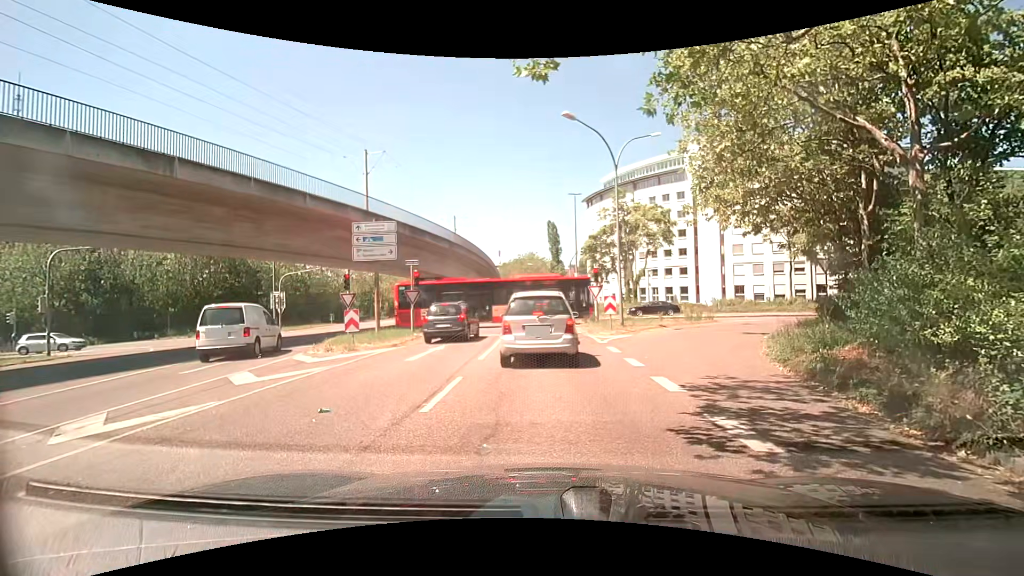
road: tertiary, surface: asphalt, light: Day
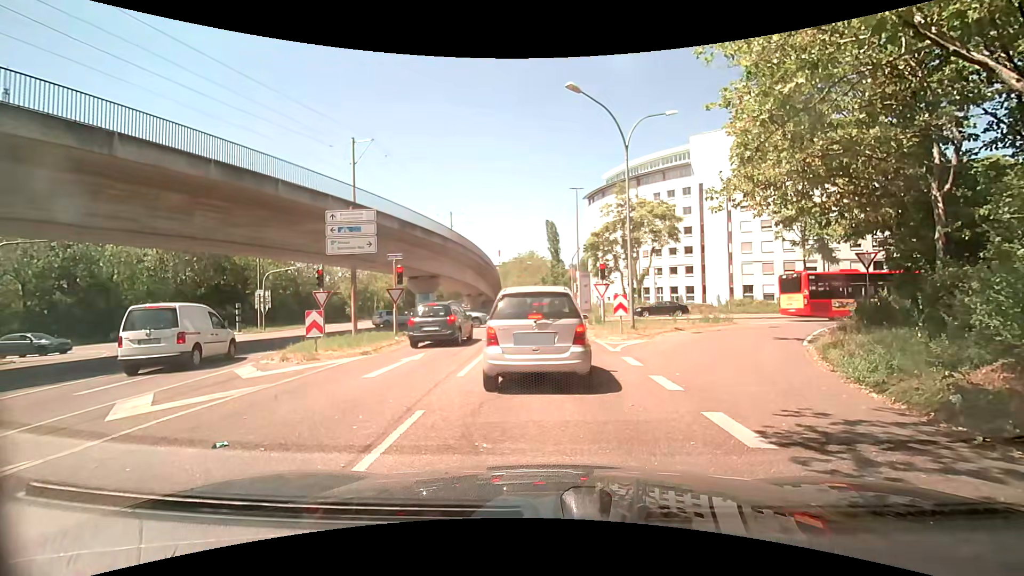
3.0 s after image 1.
(0.0, +2.8) m; 0°
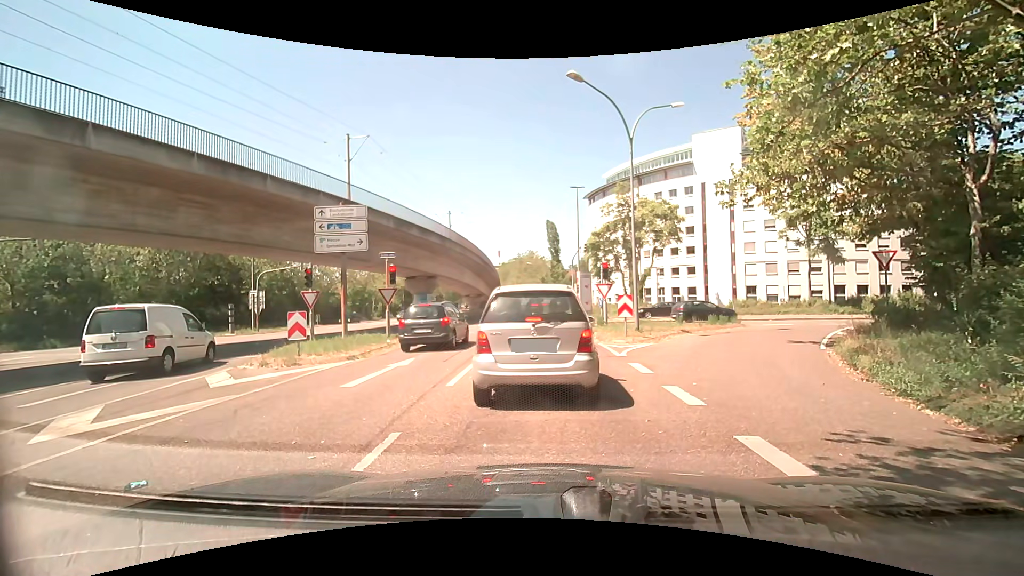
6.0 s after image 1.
(0.0, +1.0) m; 0°
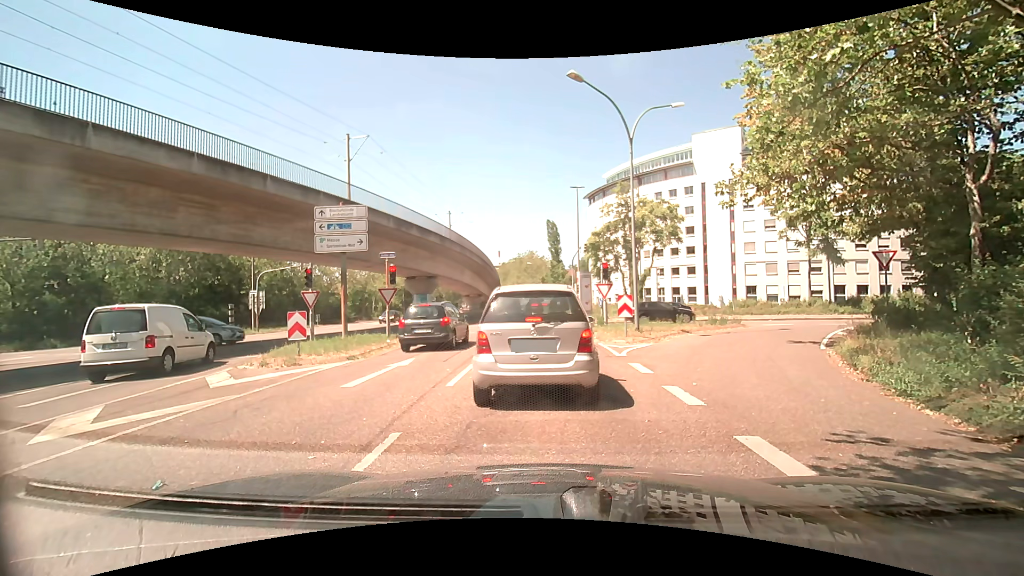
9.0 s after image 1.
(0.0, +0.1) m; 0°
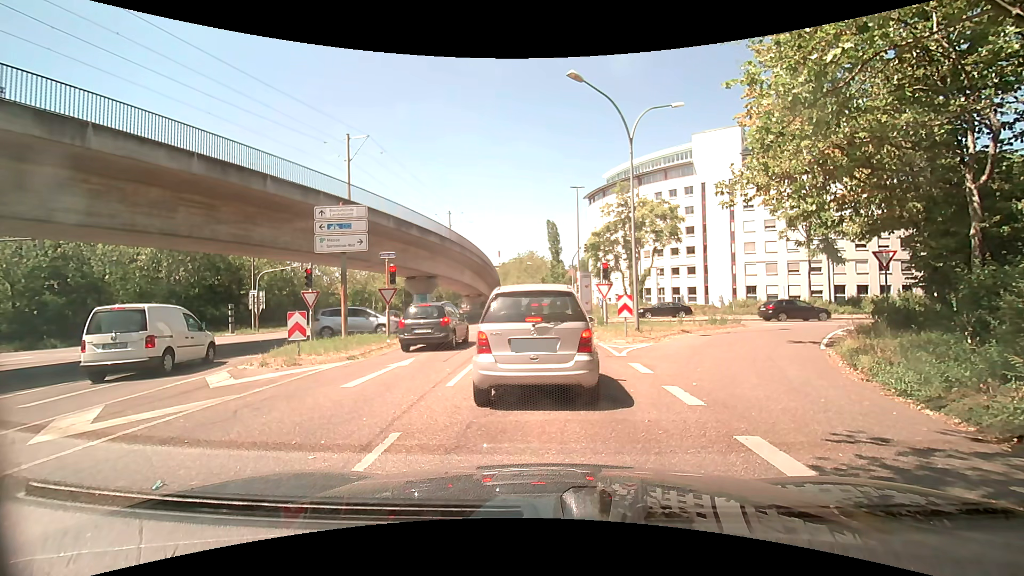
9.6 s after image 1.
(0.0, 0.0) m; 0°
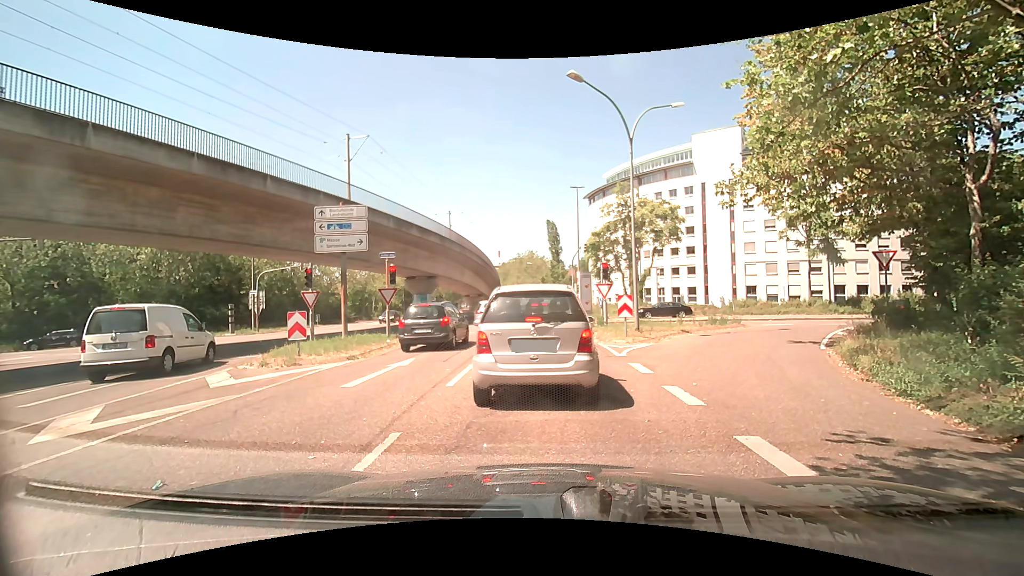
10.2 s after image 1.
(0.0, 0.0) m; 0°
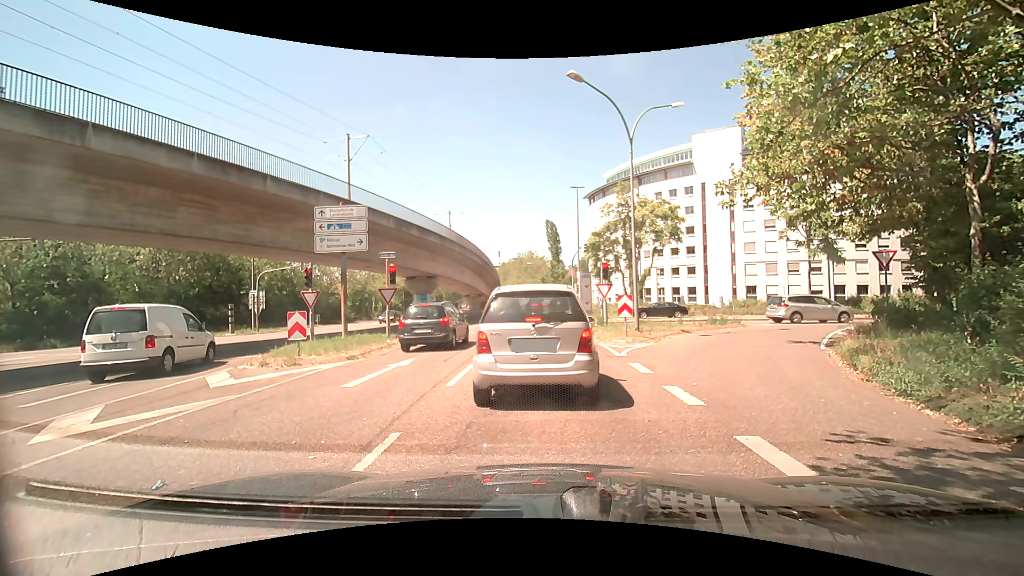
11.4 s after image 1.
(0.0, 0.0) m; 0°
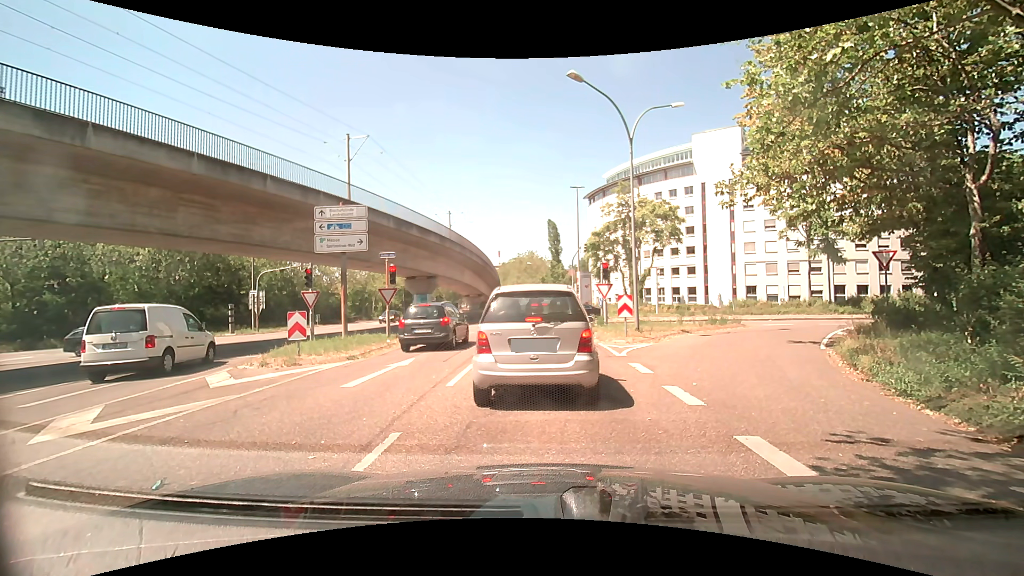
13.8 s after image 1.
(0.0, 0.0) m; 0°
